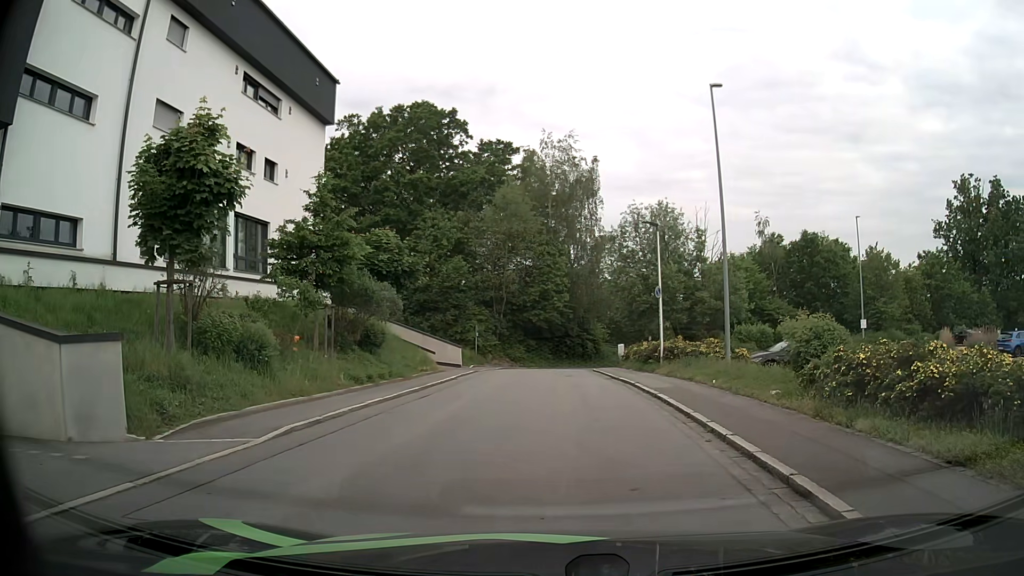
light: Day
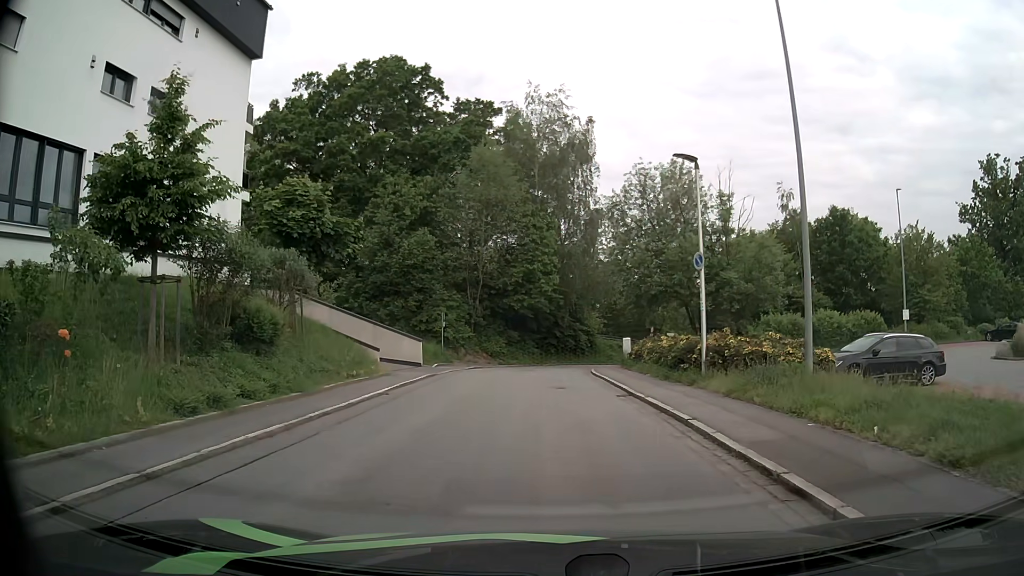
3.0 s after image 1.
(+0.4, +8.7) m; +3°
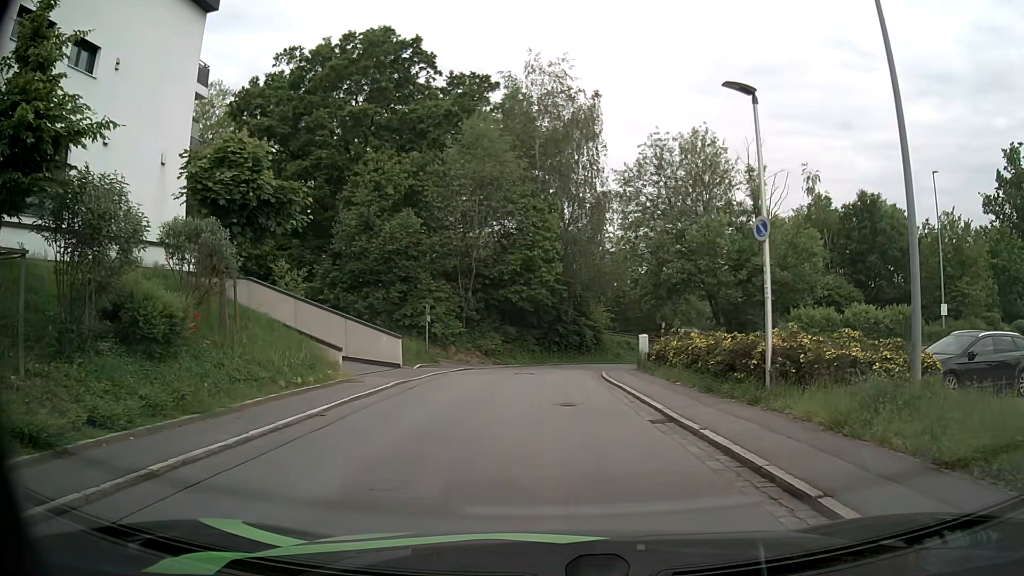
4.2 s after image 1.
(0.0, +4.8) m; -1°
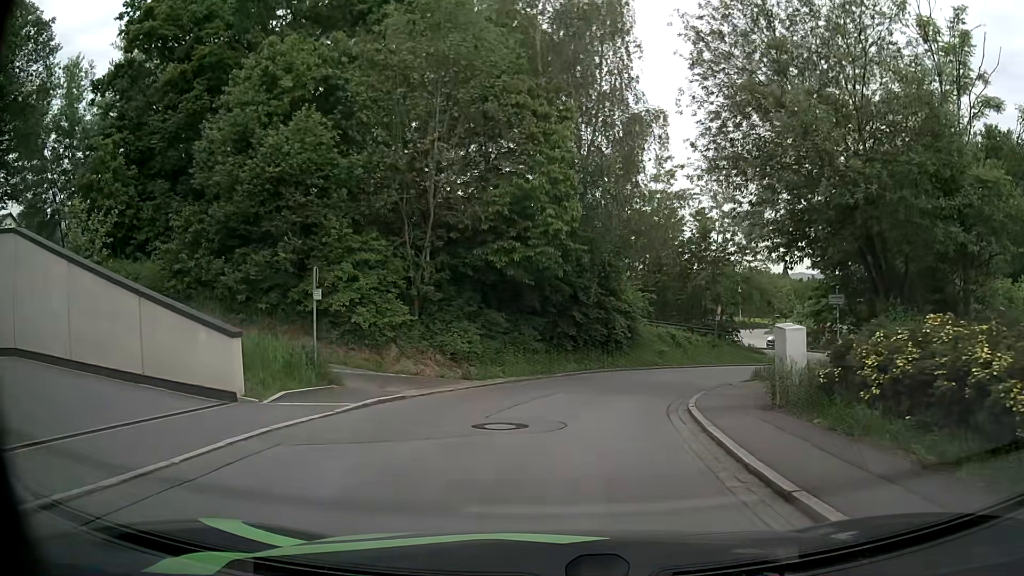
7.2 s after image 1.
(+0.1, +14.8) m; +1°
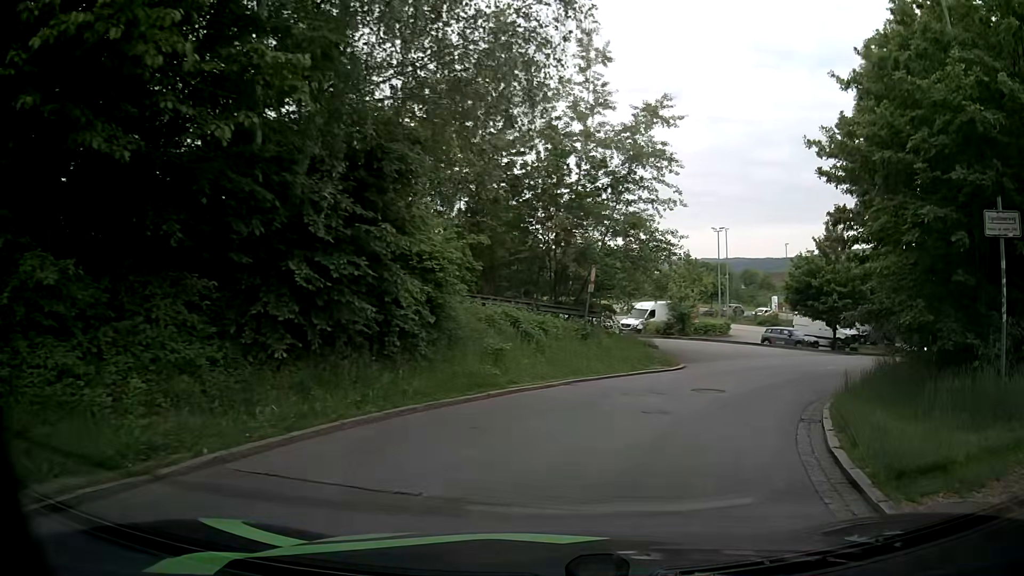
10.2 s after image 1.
(+1.2, +15.5) m; +16°
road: residential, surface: asphalt
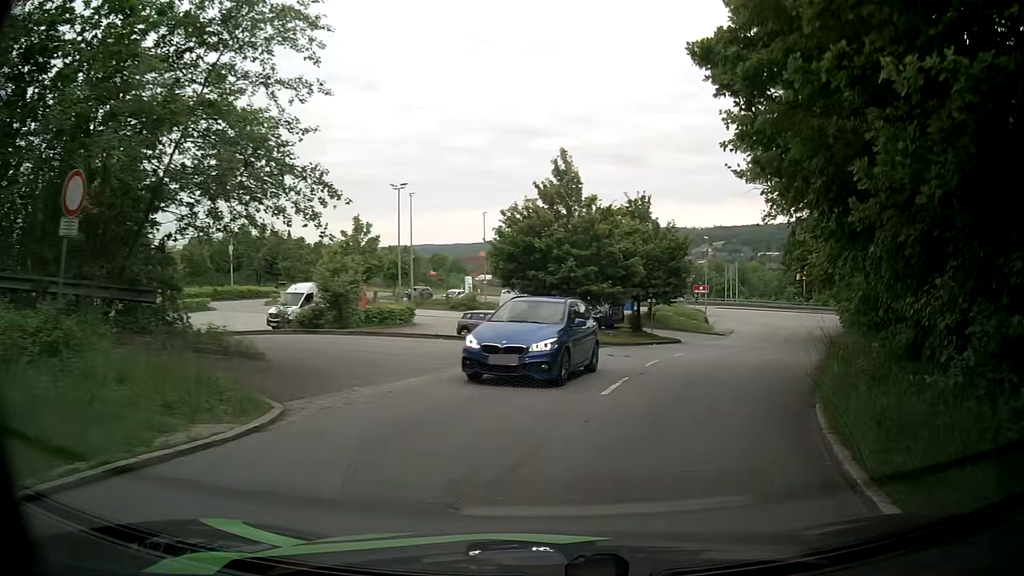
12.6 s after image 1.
(+2.5, +12.6) m; +25°
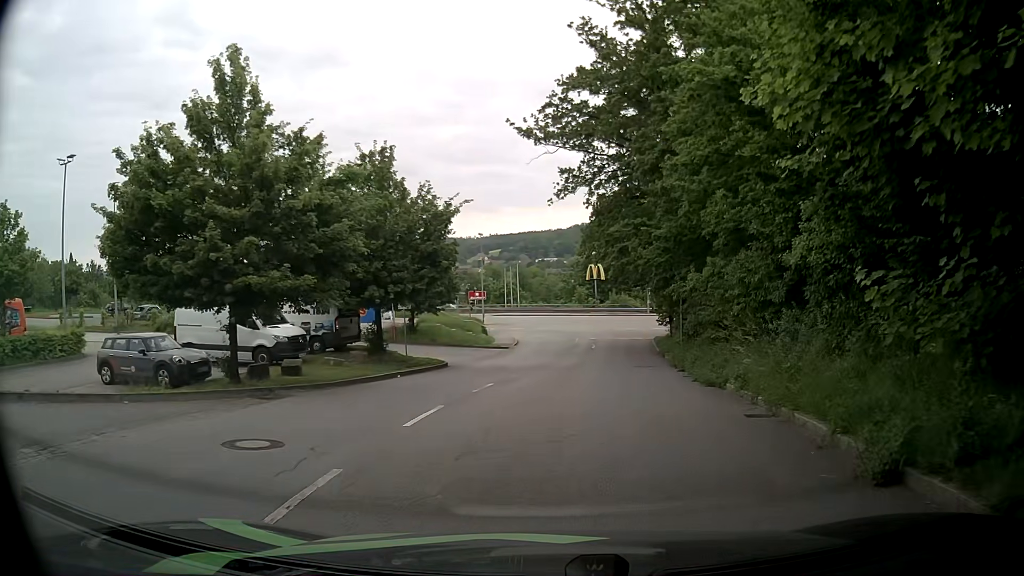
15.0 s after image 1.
(+2.6, +13.2) m; +19°
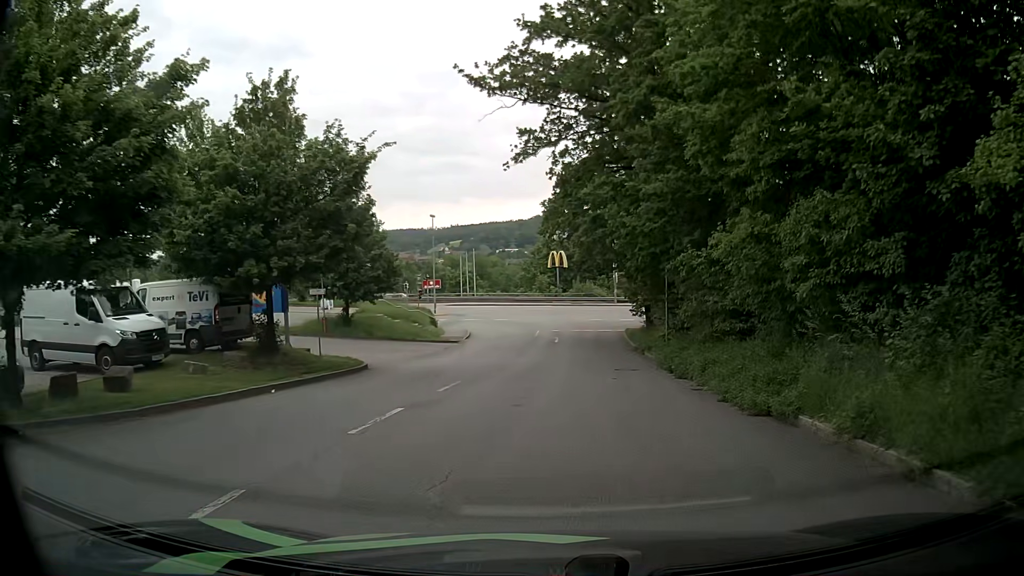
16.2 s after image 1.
(+0.3, +7.0) m; +4°
